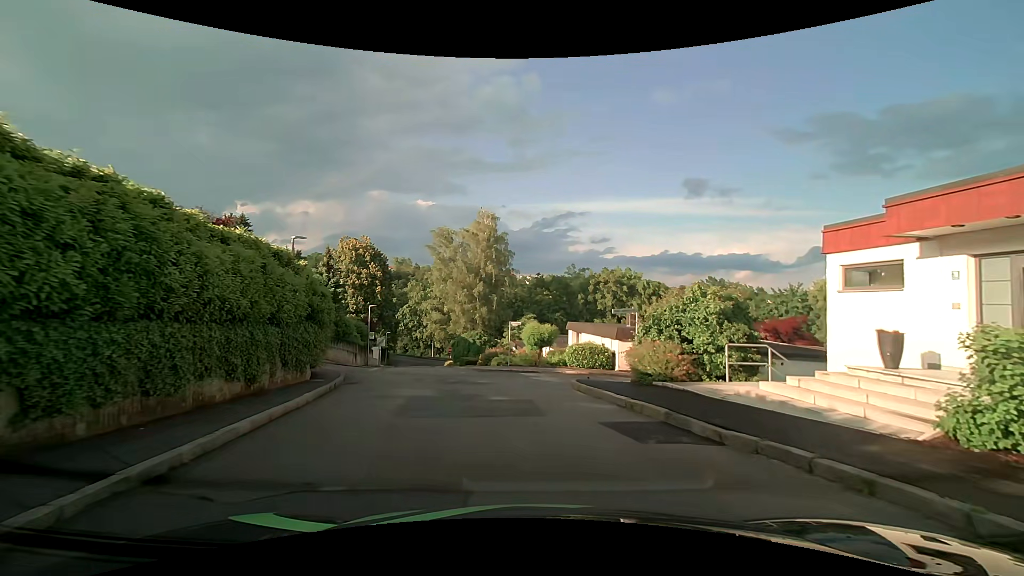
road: tertiary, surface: asphalt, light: Day
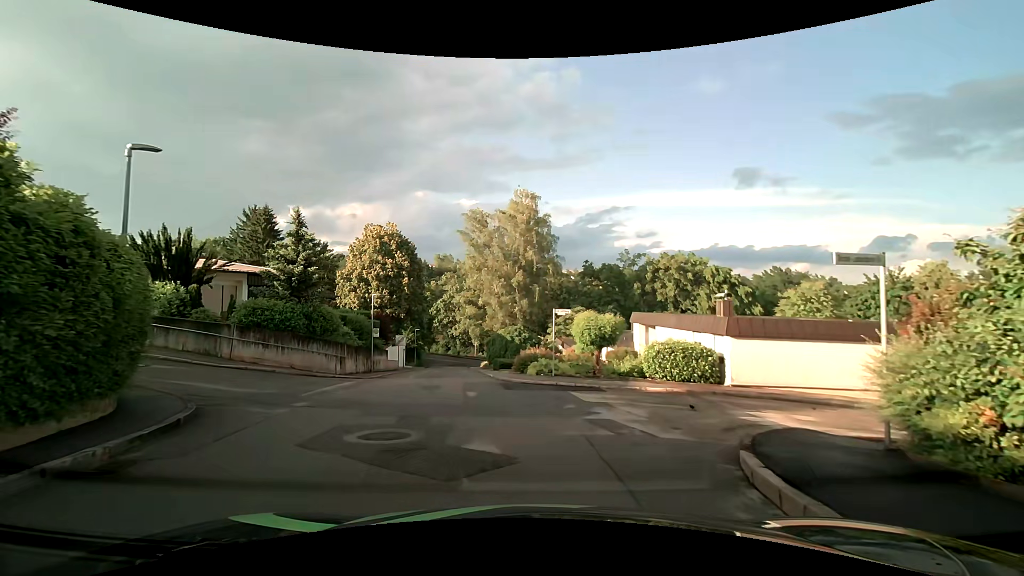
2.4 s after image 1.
(-0.2, +10.3) m; -5°
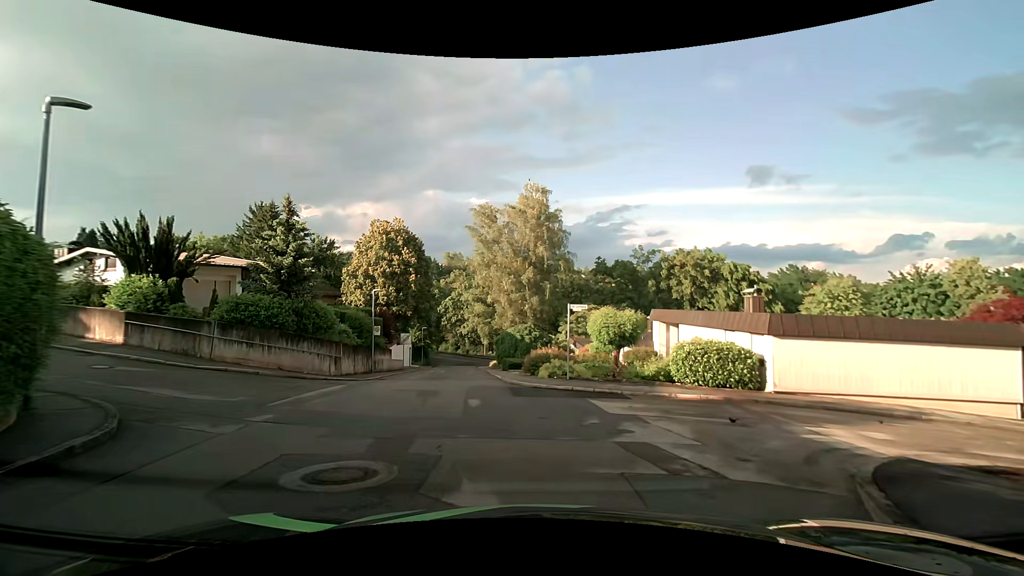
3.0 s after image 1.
(0.0, +2.1) m; -1°
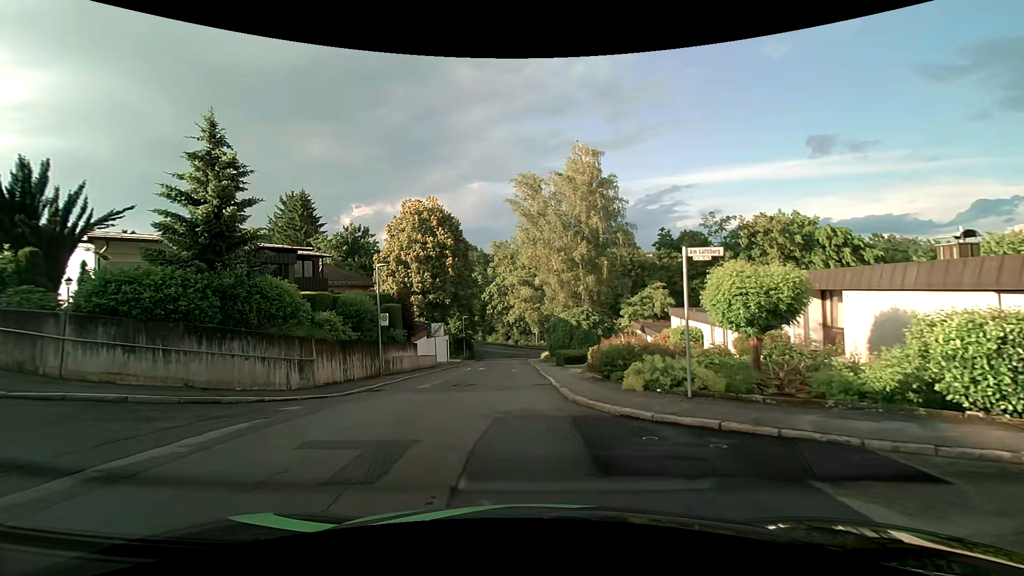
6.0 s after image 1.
(-0.4, +8.7) m; -5°
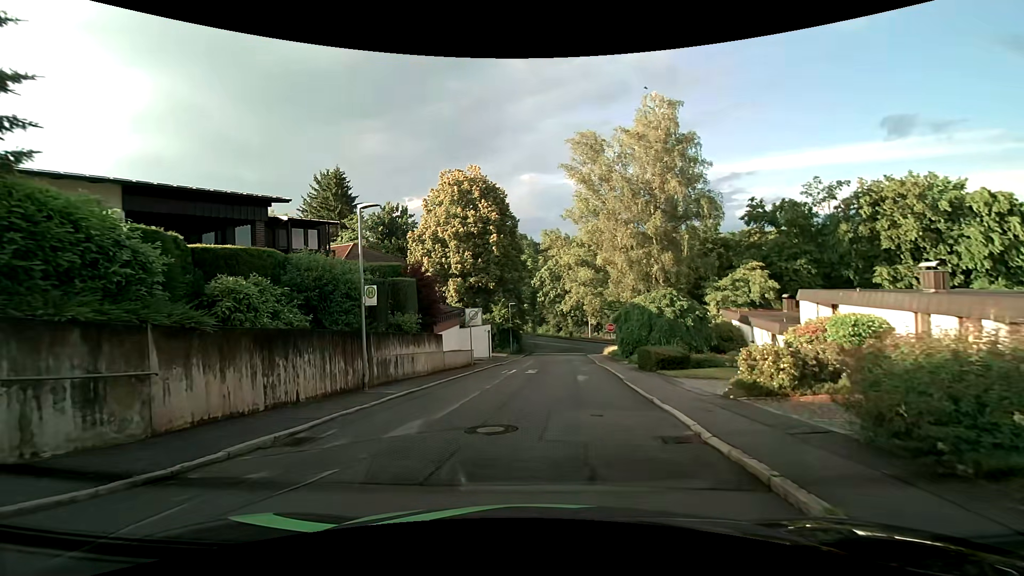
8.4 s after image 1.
(-1.0, +9.5) m; -7°
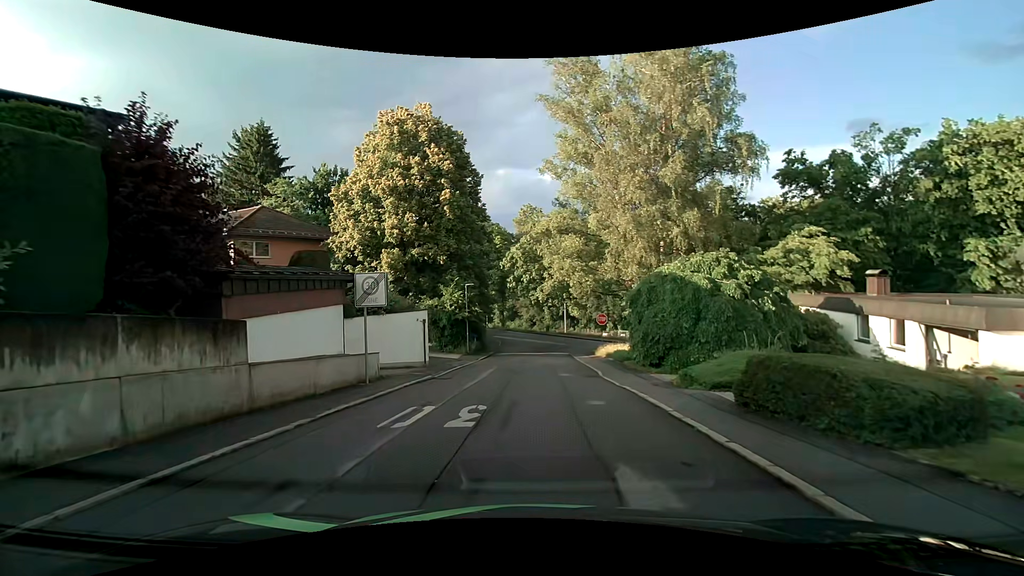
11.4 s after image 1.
(+0.5, +14.1) m; +4°
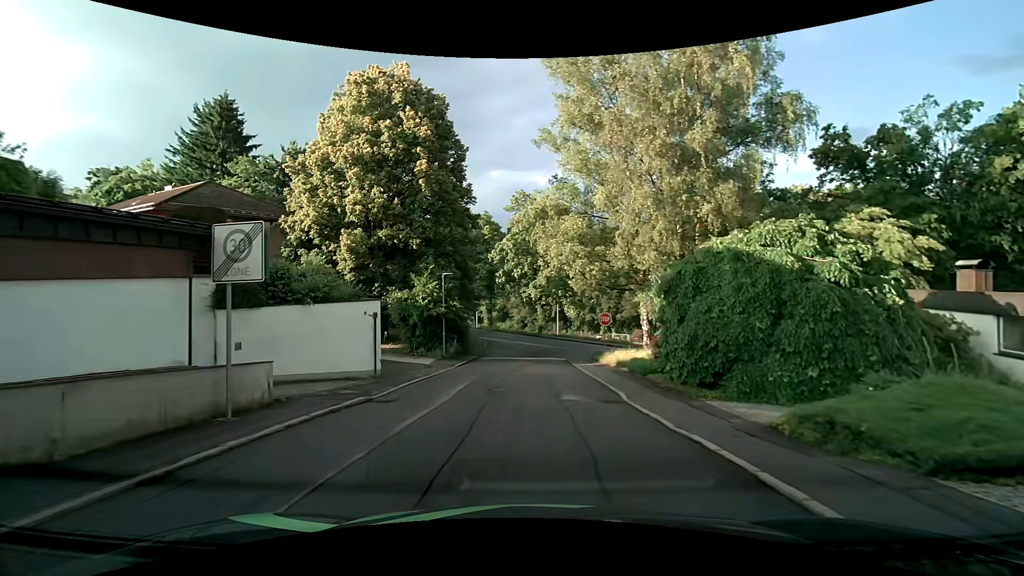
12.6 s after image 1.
(-0.1, +6.4) m; 0°
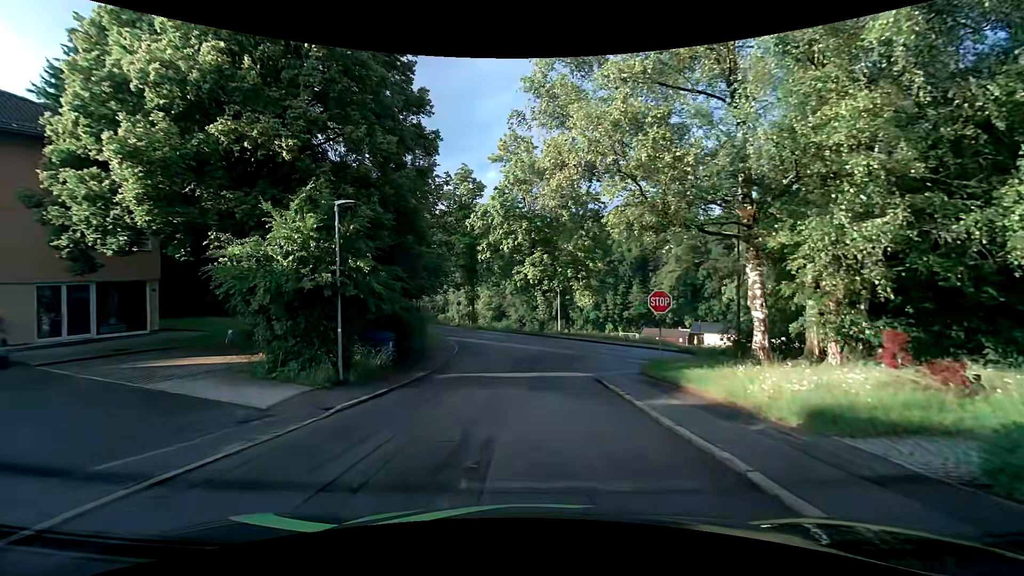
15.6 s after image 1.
(+0.1, +15.7) m; 0°
